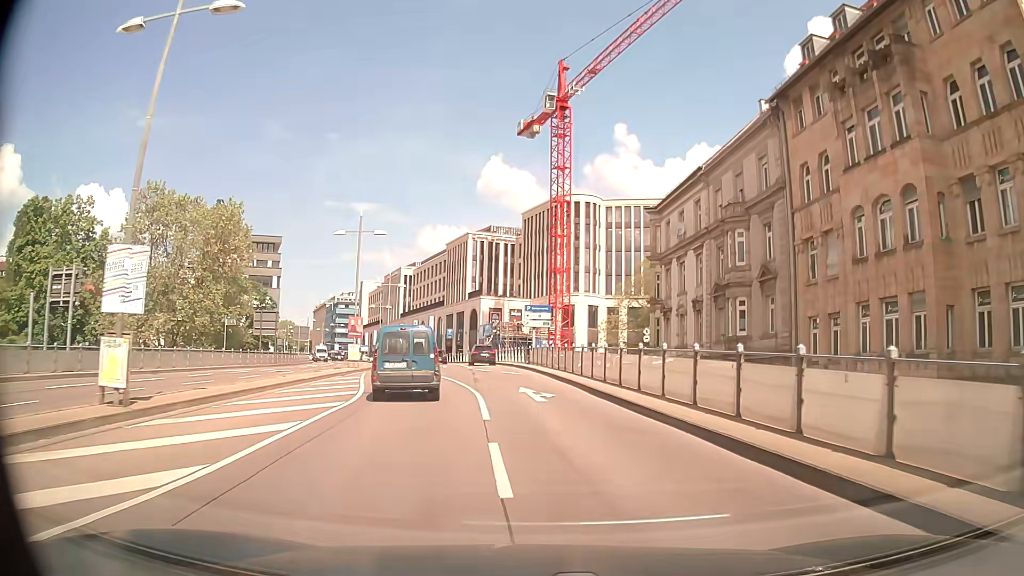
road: primary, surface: asphalt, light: Day
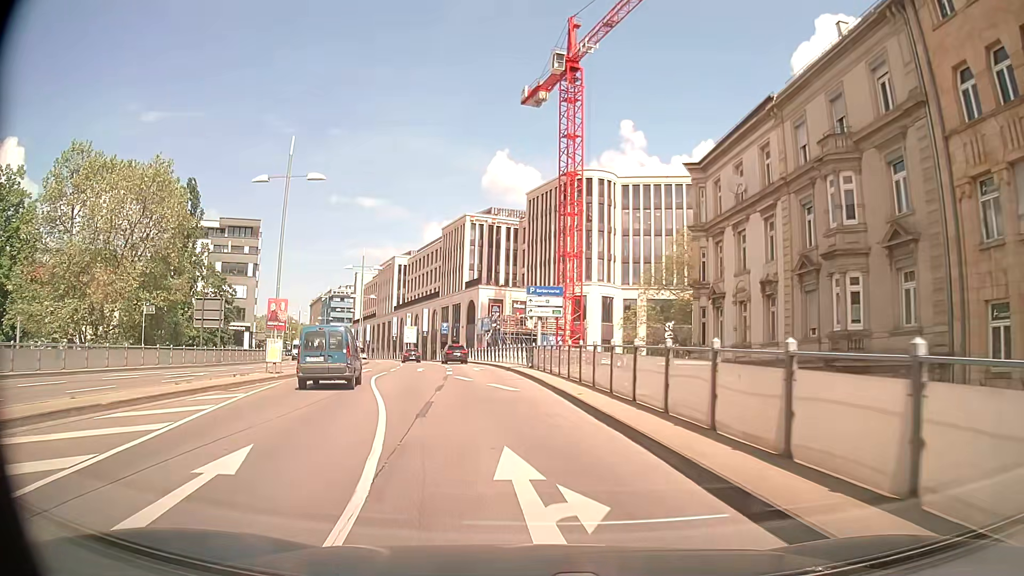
(+0.3, +12.4) m; 0°
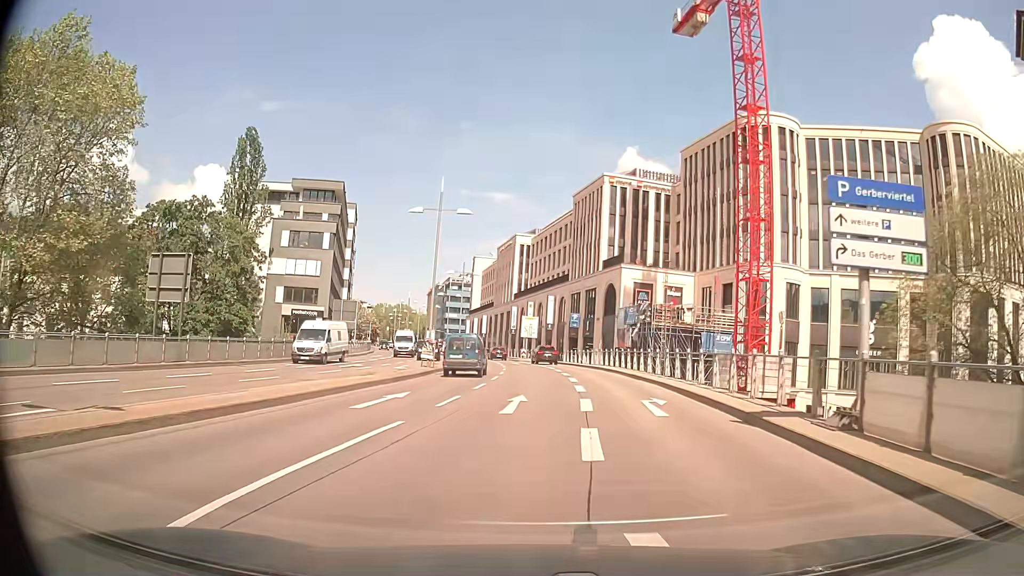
(-2.4, +22.0) m; -11°
(0, +10) (0, +20) (0, +30) (0, +40) (-1, +50) (-1, +60) (-3, +70) (-4, +80) (-6, +90) (-8, +99) m
